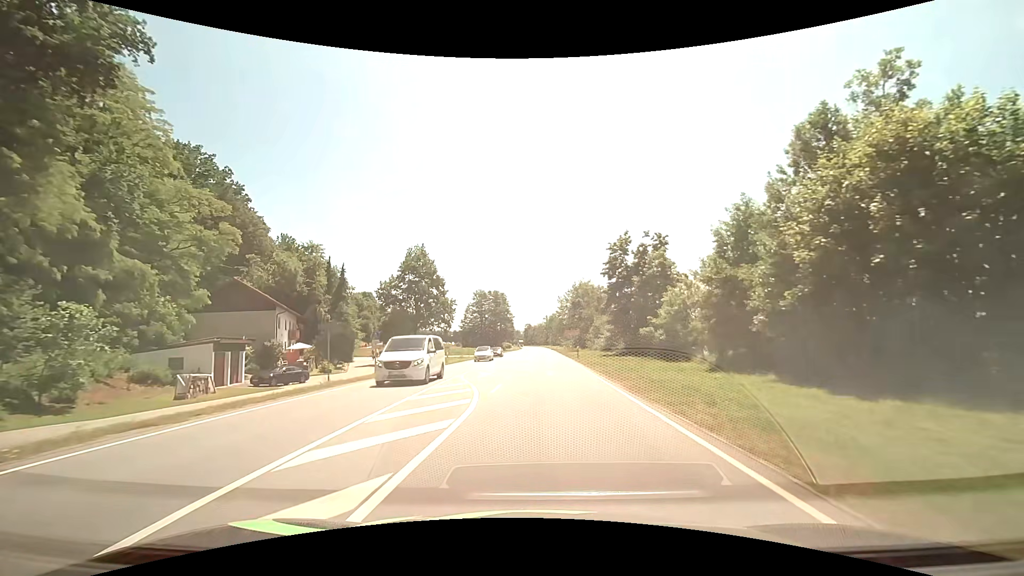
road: primary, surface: asphalt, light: Day
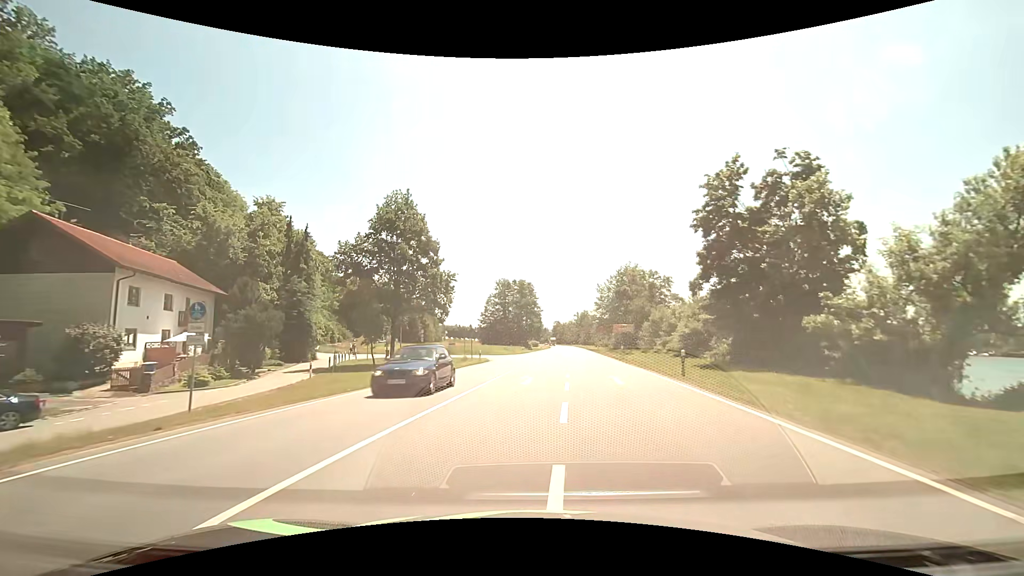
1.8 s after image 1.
(-0.7, +23.9) m; -3°
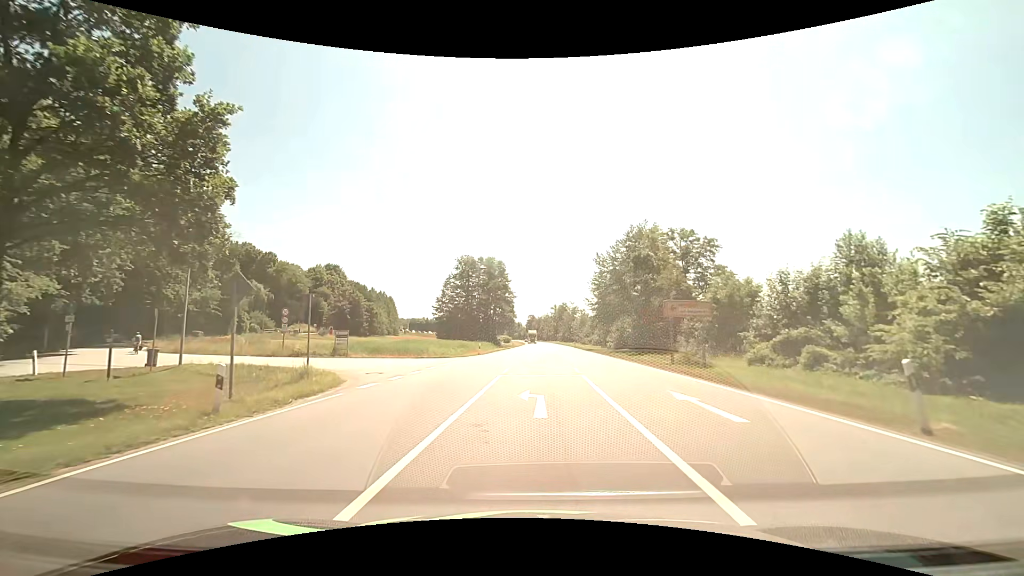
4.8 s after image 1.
(+0.9, +32.8) m; +3°
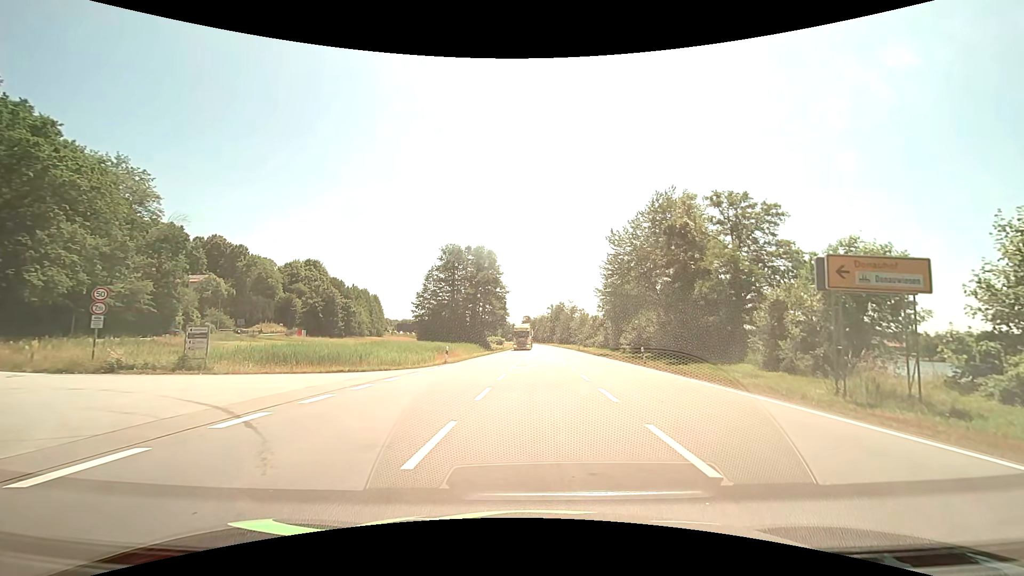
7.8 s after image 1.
(+0.2, +15.0) m; +3°
(-1, +10) (-8, +16) (-18, +18) (-27, +21) (-36, +26) (-43, +33) (-48, +42) (-53, +50) (-57, +60) (-60, +69) m
